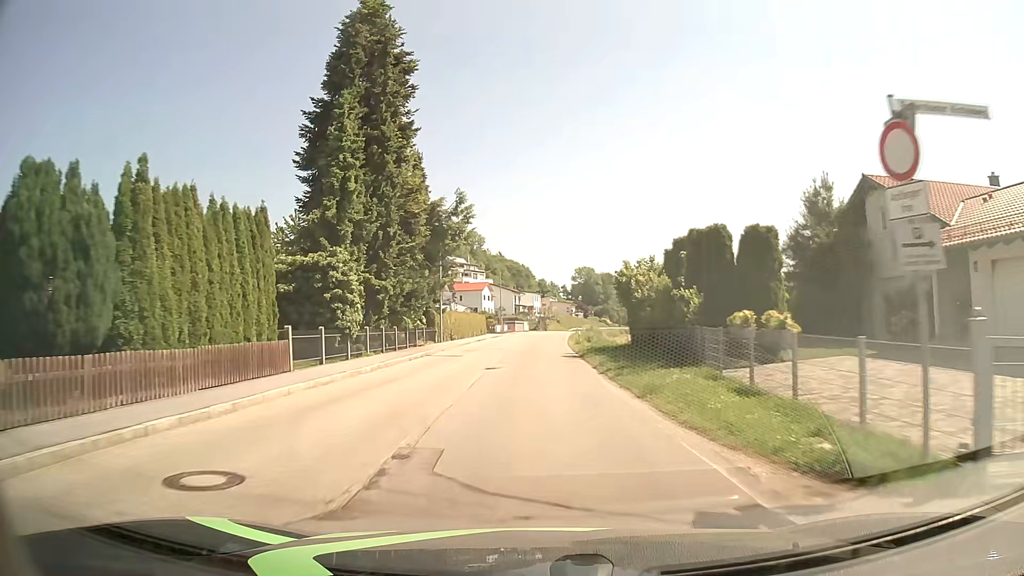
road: secondary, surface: asphalt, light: Day
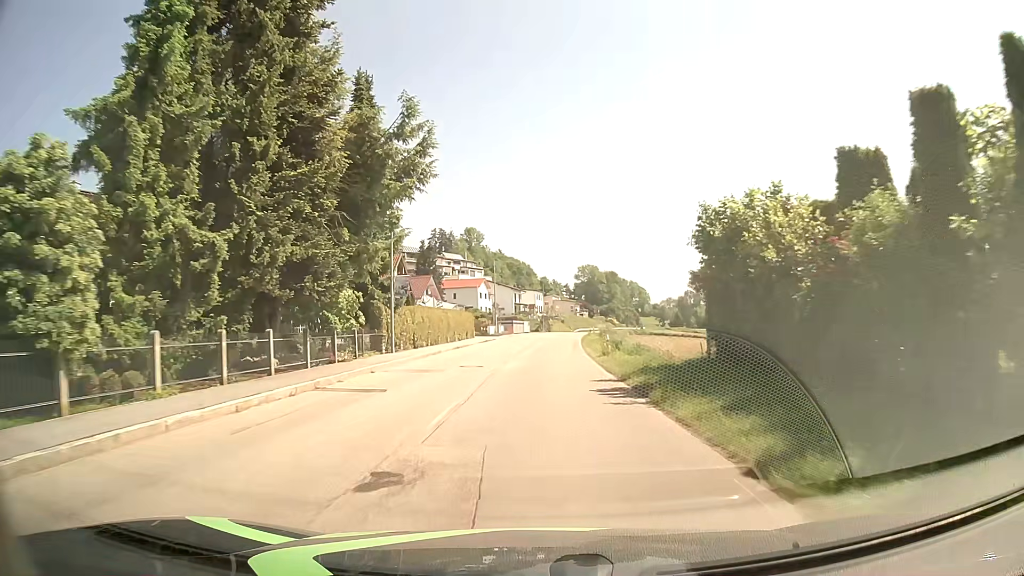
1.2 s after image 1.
(0.0, +15.3) m; 0°
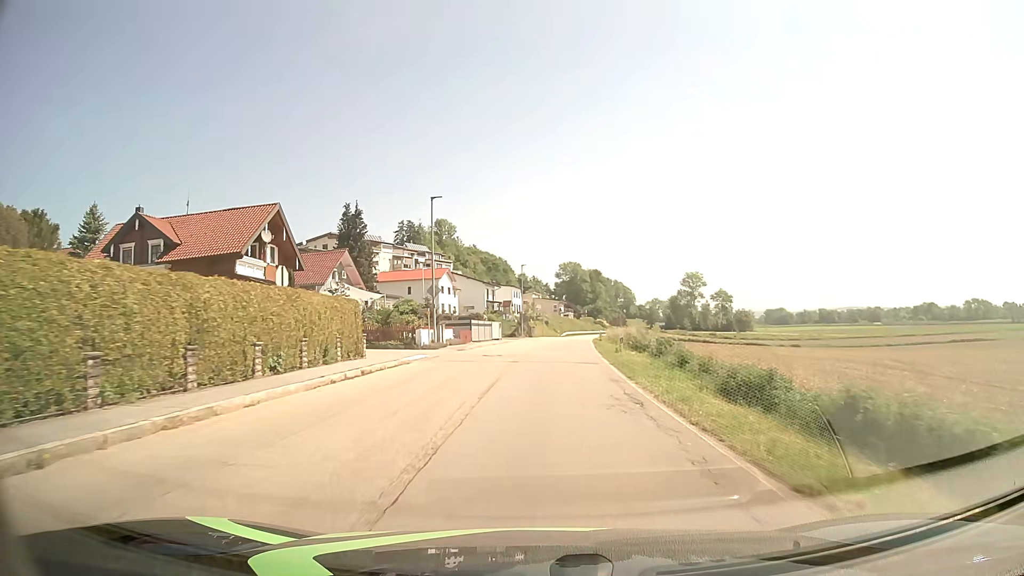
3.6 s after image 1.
(+0.2, +30.7) m; +2°
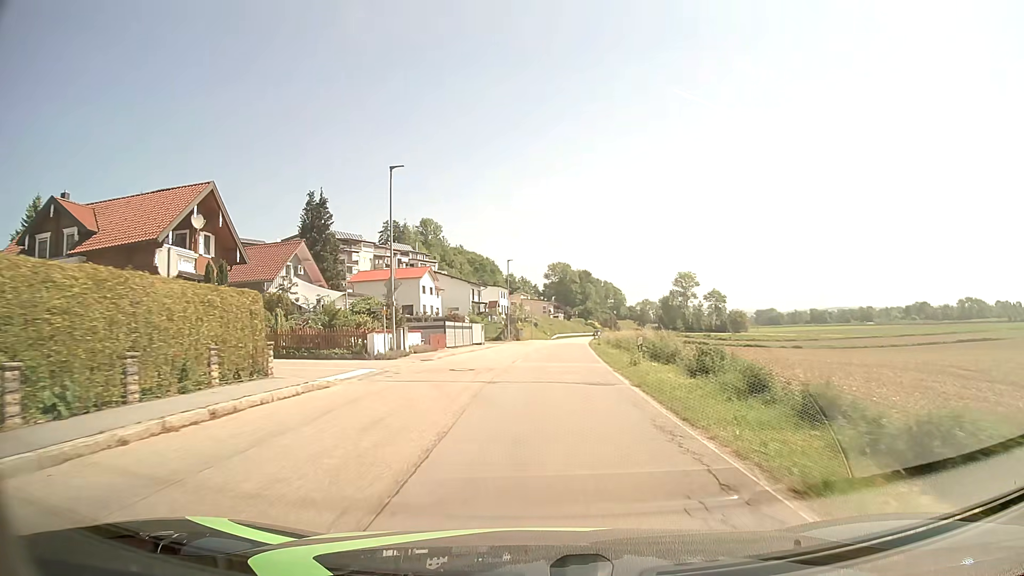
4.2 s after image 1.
(+0.1, +7.7) m; +1°
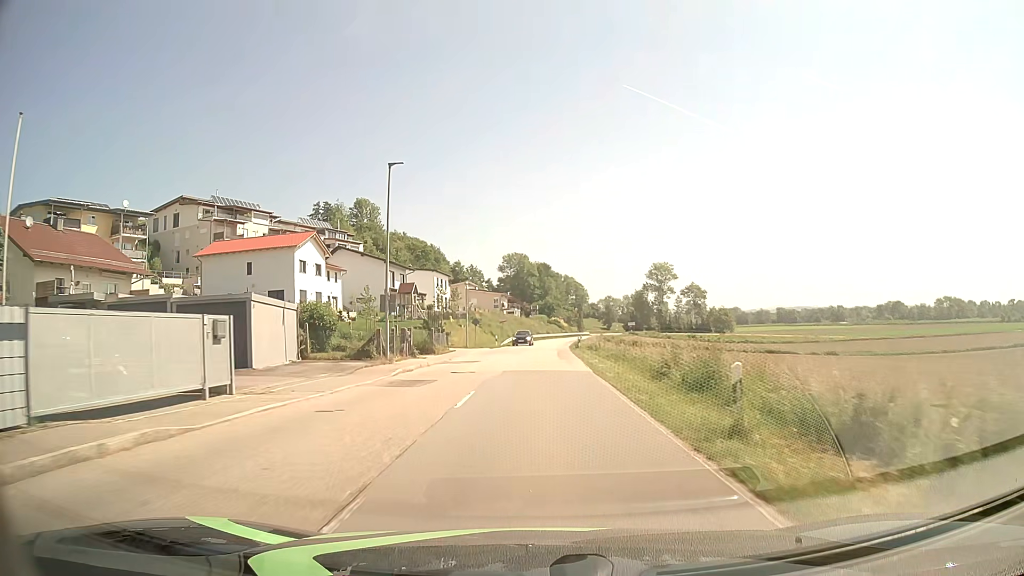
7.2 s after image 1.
(+1.5, +39.2) m; +4°
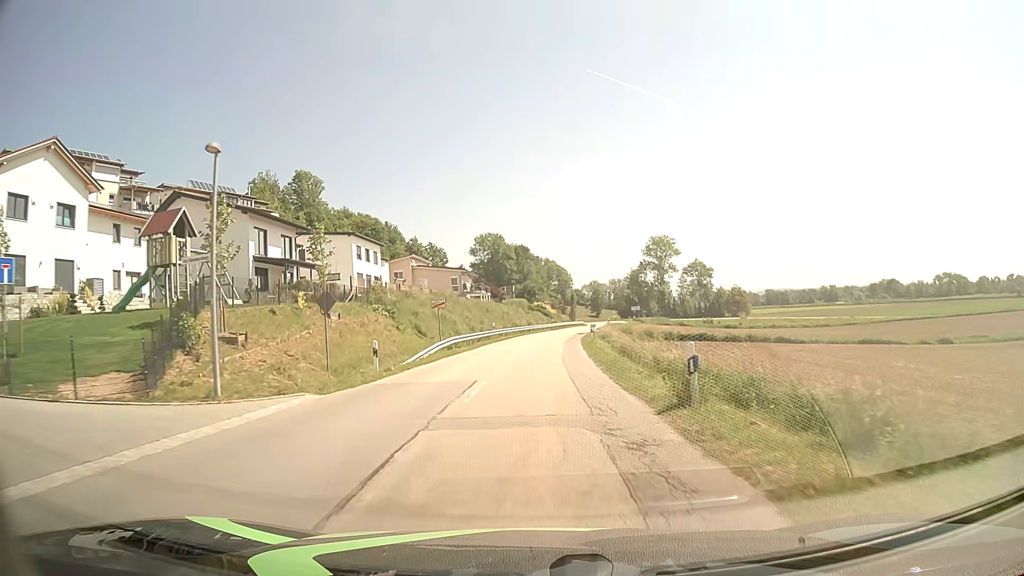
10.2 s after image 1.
(+0.7, +39.9) m; +2°
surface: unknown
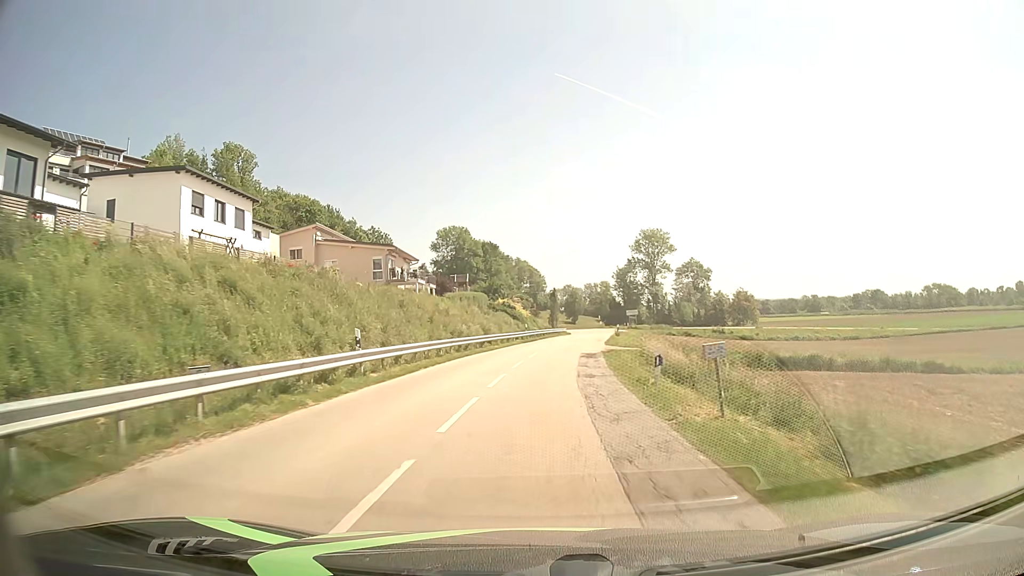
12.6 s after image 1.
(+0.4, +33.1) m; +2°
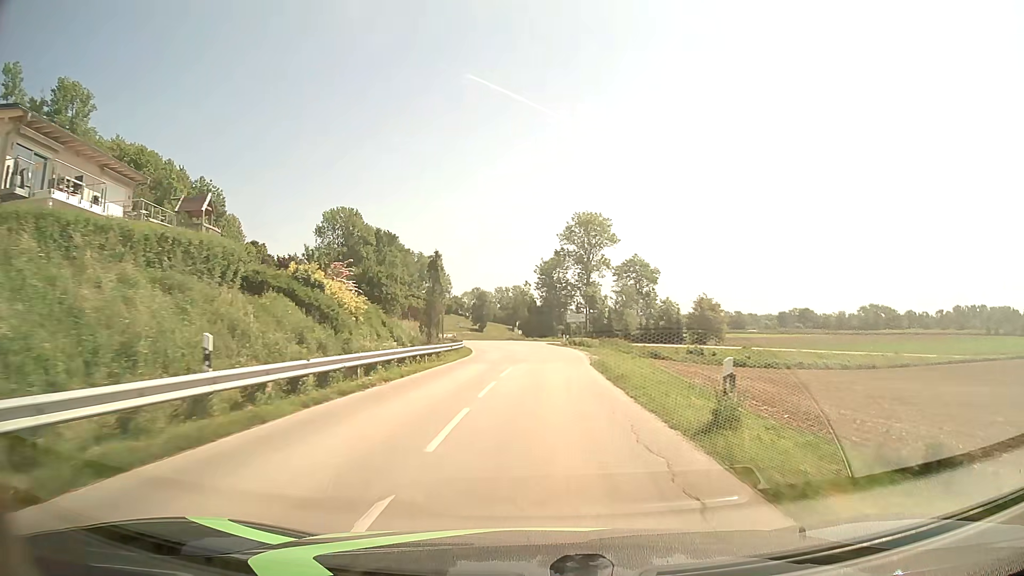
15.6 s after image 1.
(+2.7, +43.3) m; +8°
(0, +10) (+1, +20) (+1, +30) (+1, +40) (+1, +50) (+1, +60) (-1, +70) (-3, +80) (-5, +89) (-9, +99) m
